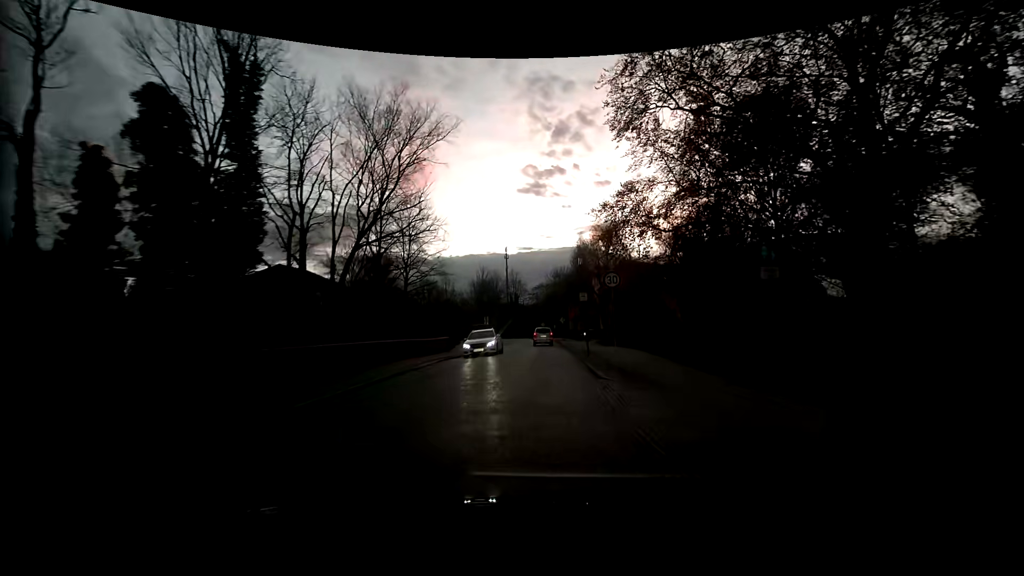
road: residential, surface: sett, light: Dusk
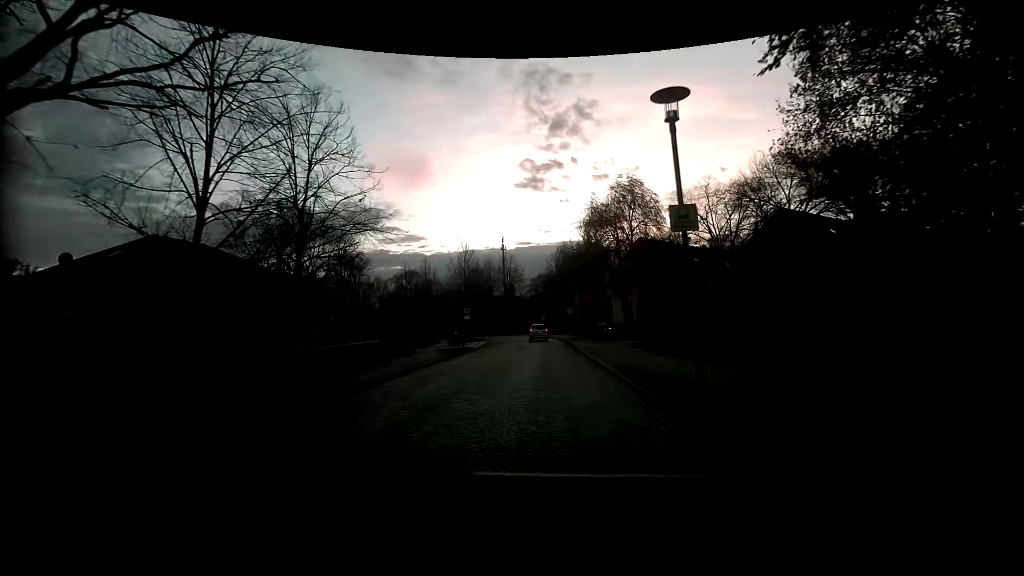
(0.0, +17.5) m; 0°
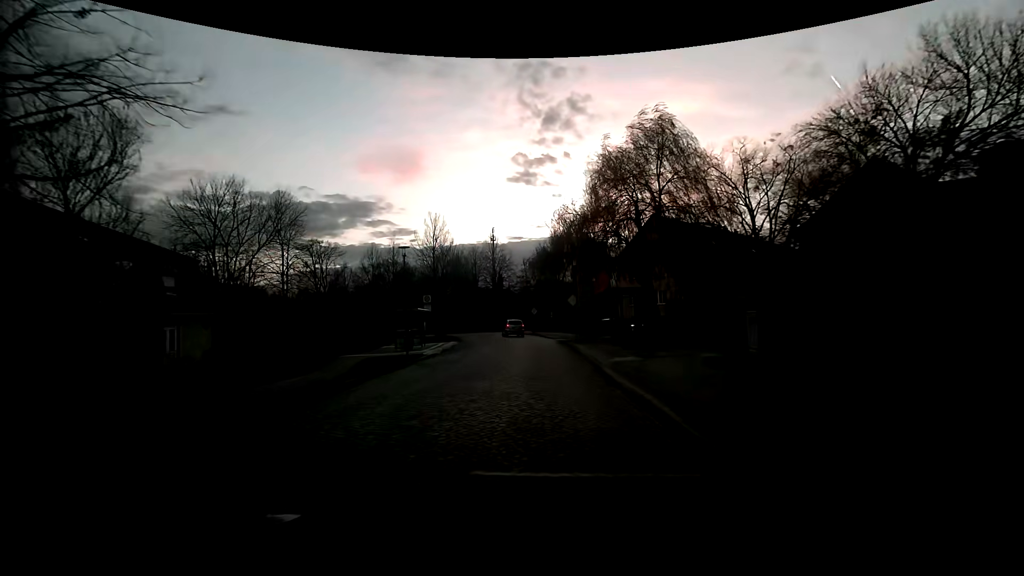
(+0.1, +13.9) m; +1°
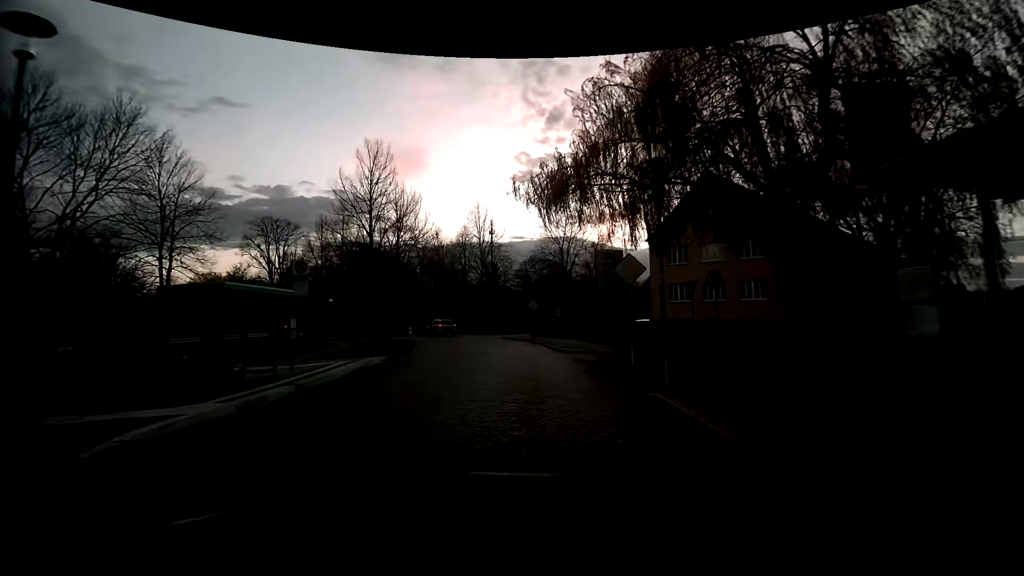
(-0.1, +18.8) m; 0°
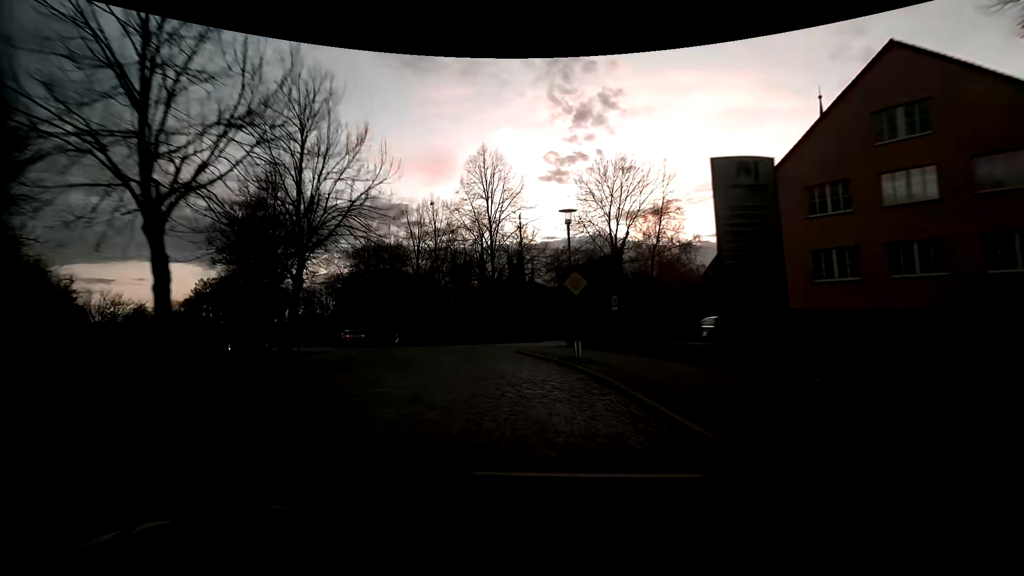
(-0.4, +18.7) m; -6°
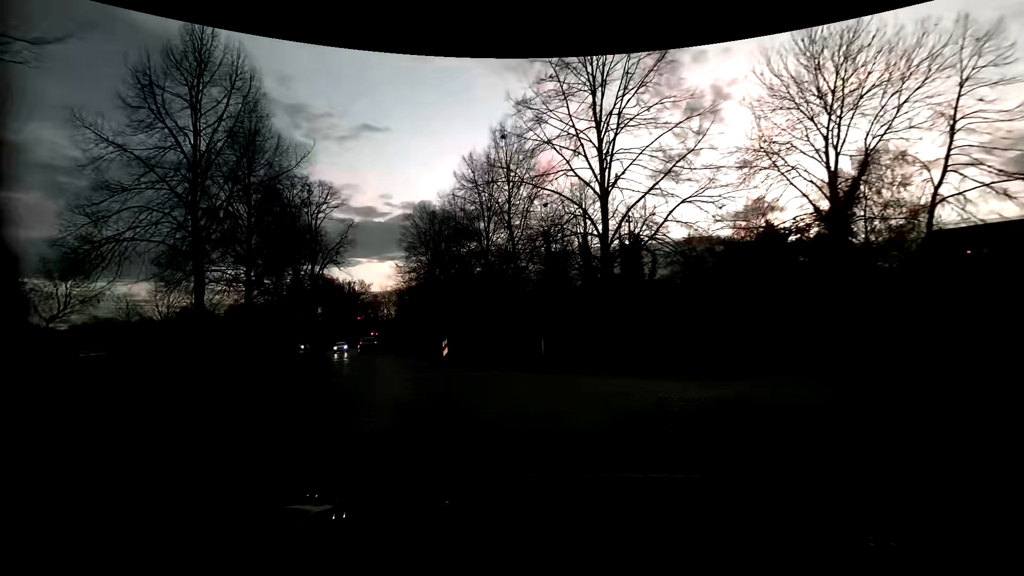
(-1.0, +17.8) m; -10°
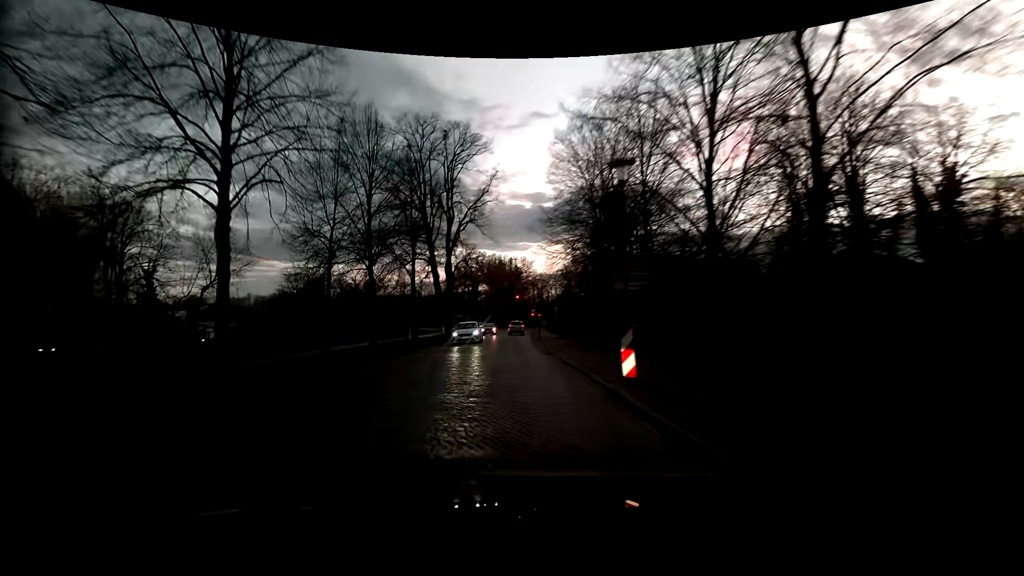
(-2.7, +16.3) m; -18°
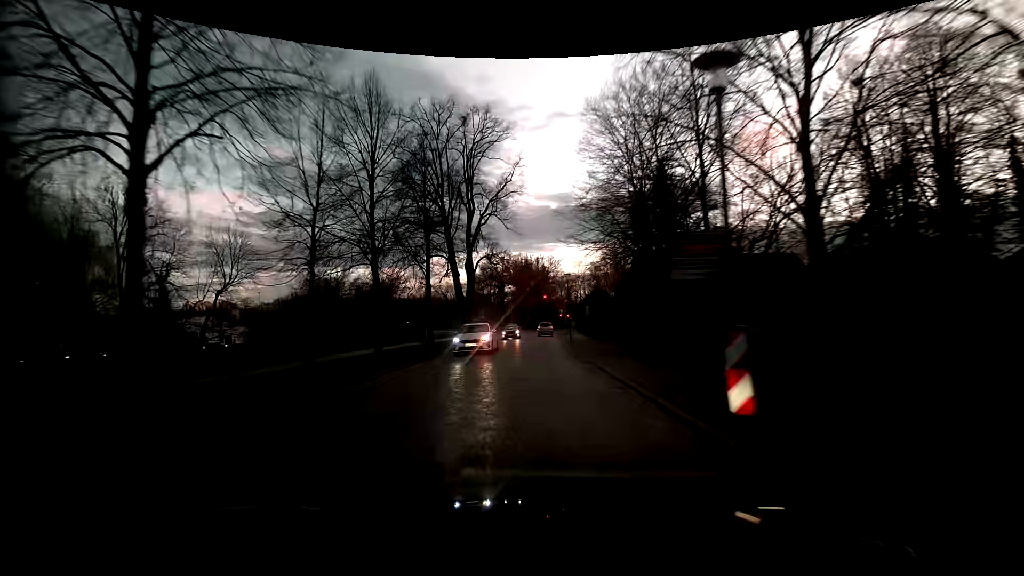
(-0.1, +4.1) m; -4°
(0, +10) (0, +20) (0, +30) (0, +40) (+1, +50) (+1, +60) (+1, +70) (+1, +80) (+1, +90) (-2, +99) m
